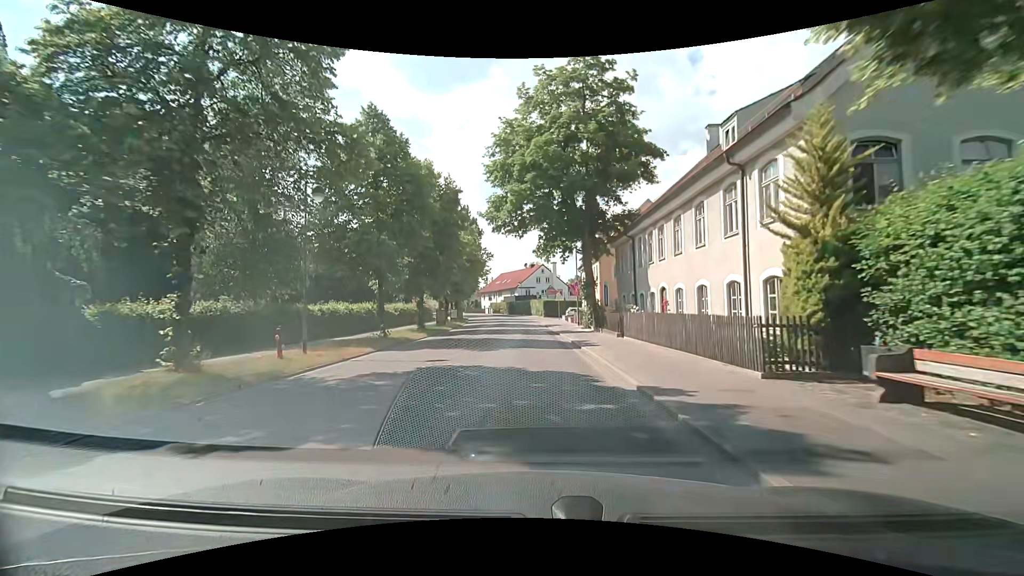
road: tertiary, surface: asphalt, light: Day
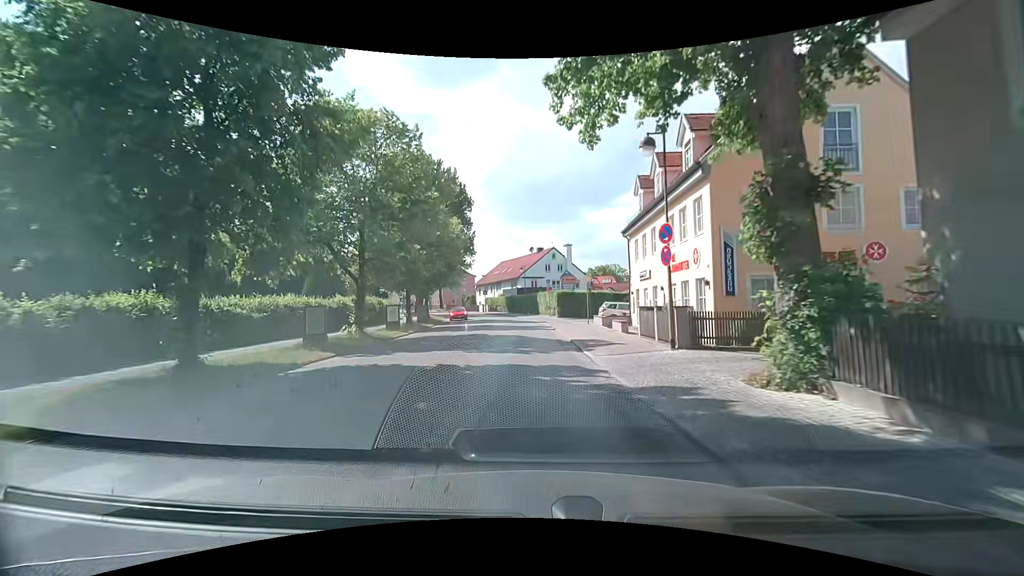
(+0.4, +25.4) m; 0°
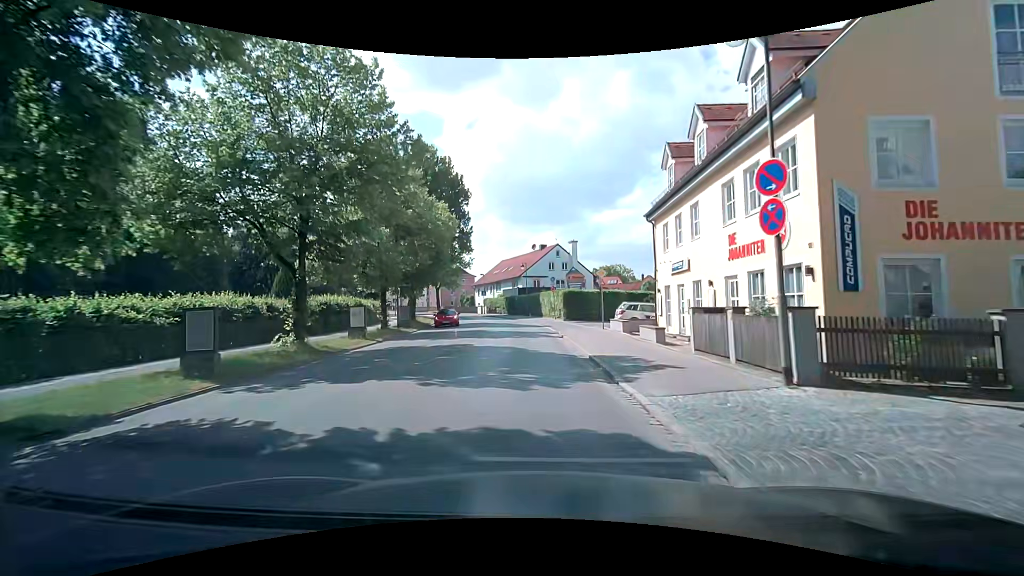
(0.0, +6.1) m; 0°
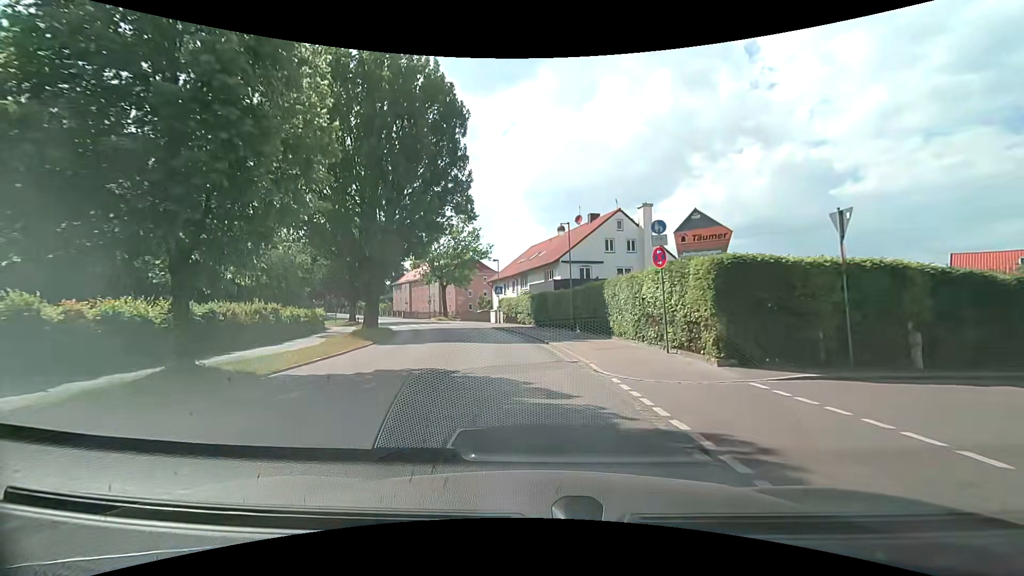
(-0.7, +29.2) m; -4°
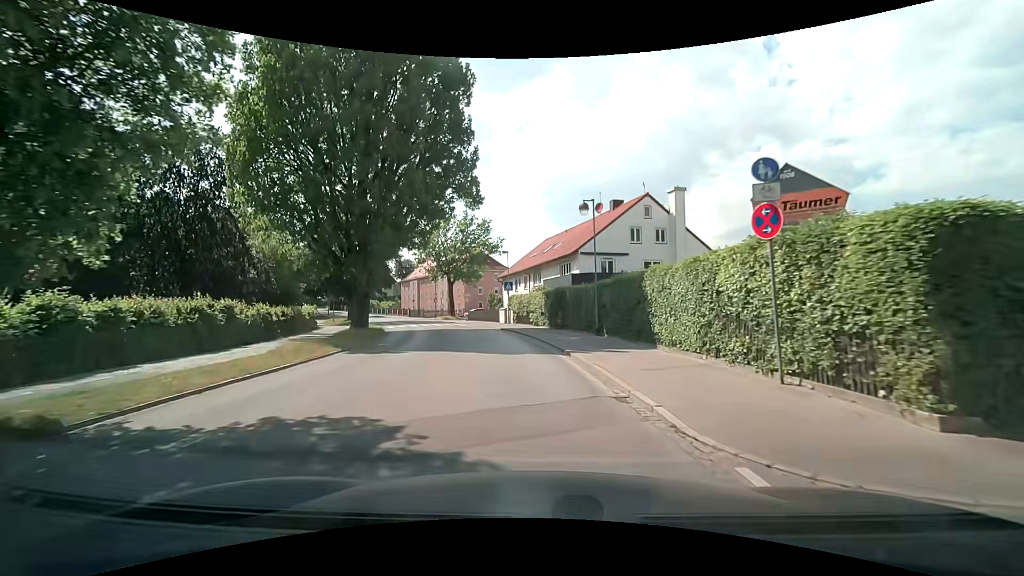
(-0.1, +5.6) m; -2°
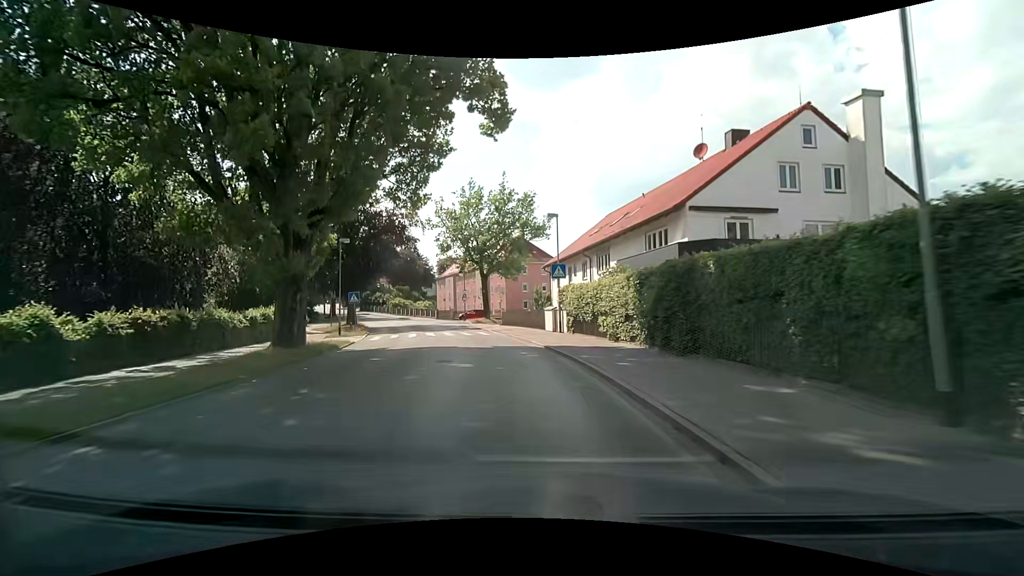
(-0.6, +16.5) m; -5°
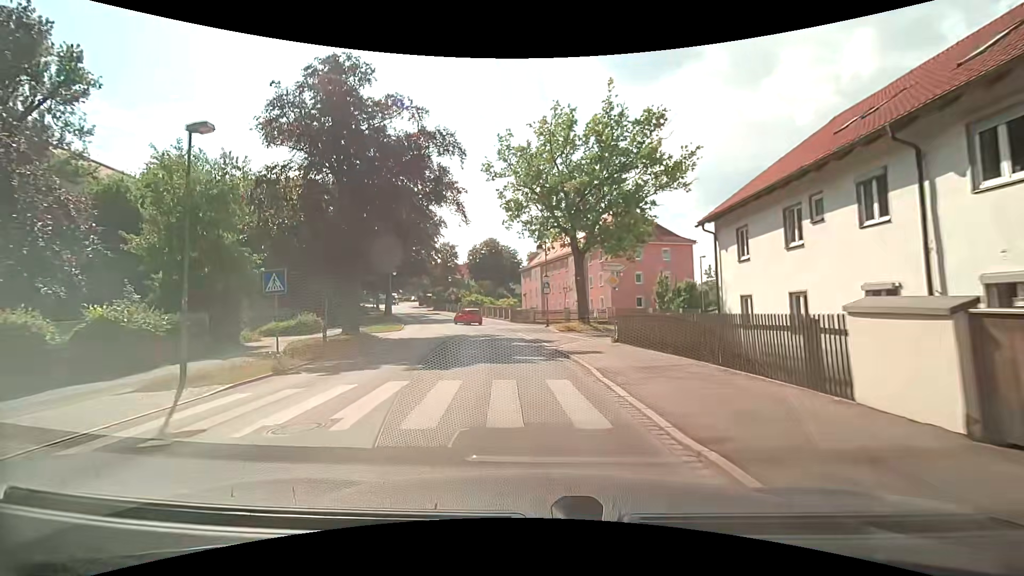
(-1.8, +21.6) m; -11°
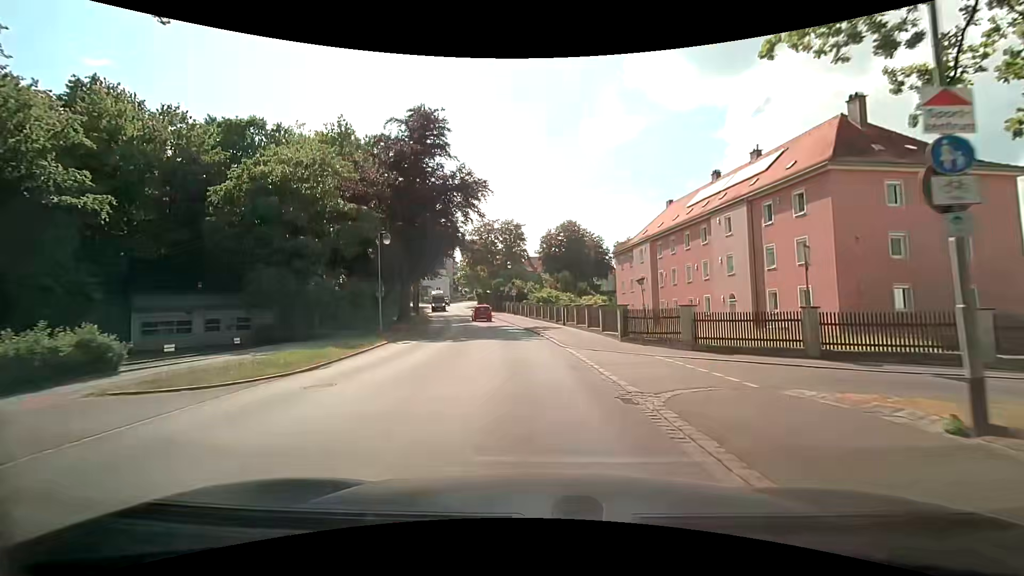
(-2.4, +27.6) m; -9°
(0, +10) (-1, +20) (-2, +30) (-3, +40) (-5, +50) (-7, +59) (-9, +69) (-12, +79) (-14, +89) (-15, +99) m
